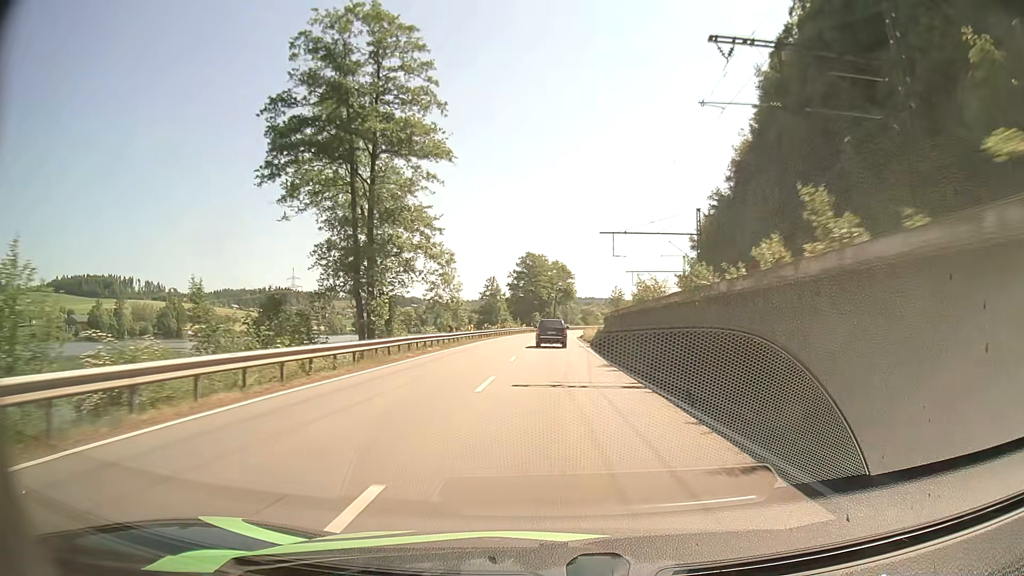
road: primary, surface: asphalt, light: Day
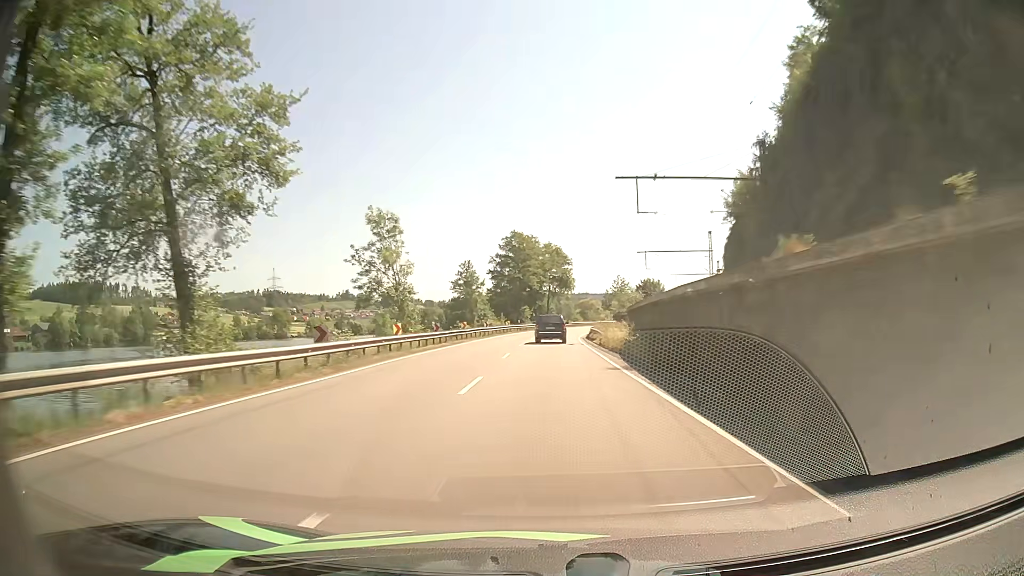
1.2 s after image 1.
(+0.1, +24.6) m; 0°
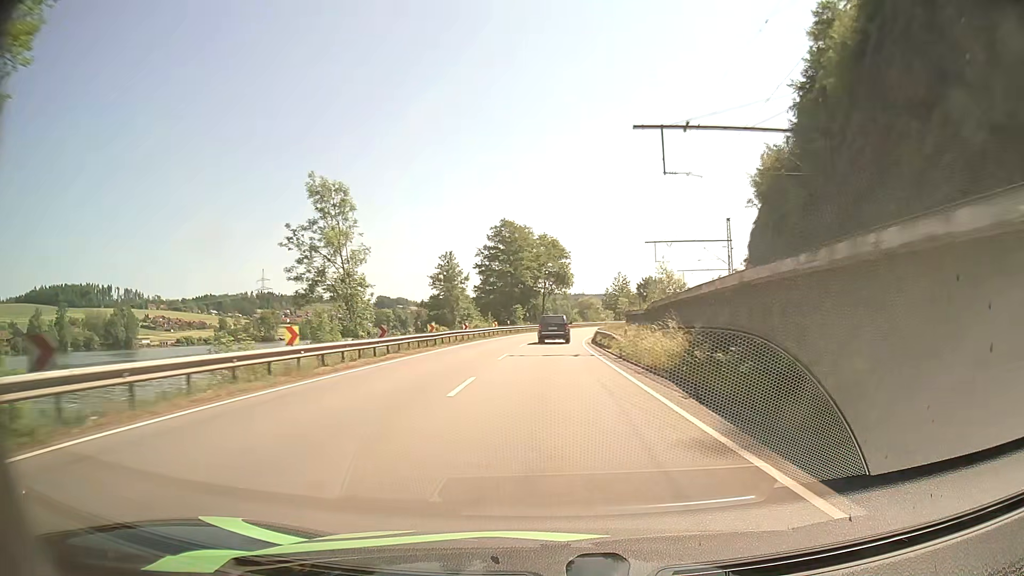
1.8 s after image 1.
(+0.1, +12.2) m; 0°
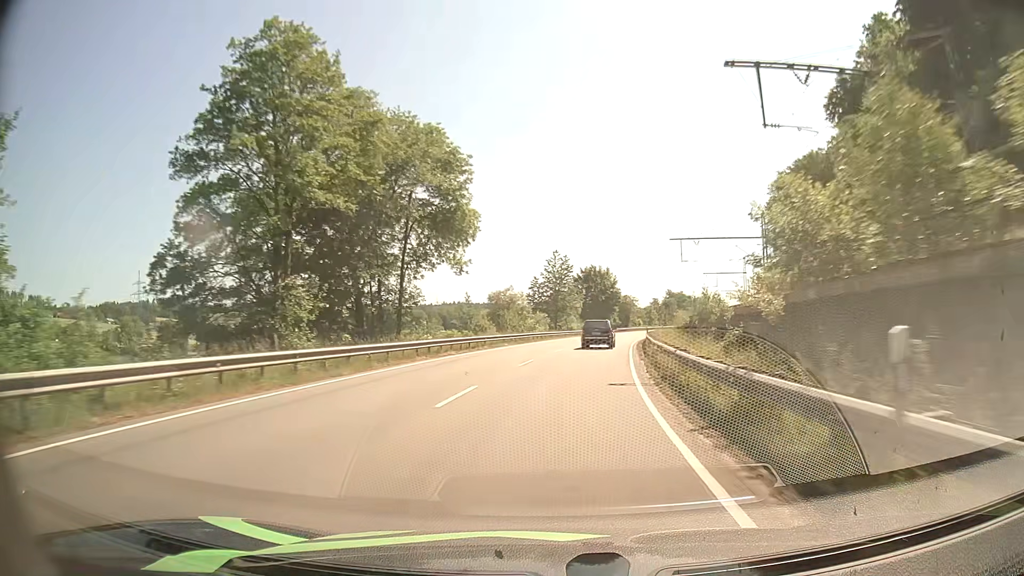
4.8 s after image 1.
(+2.1, +60.1) m; +7°
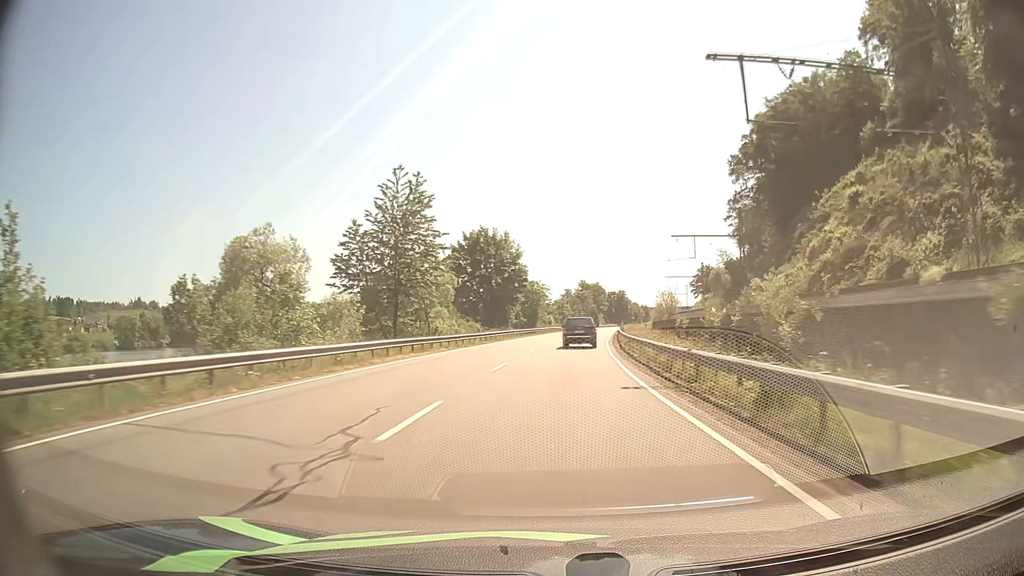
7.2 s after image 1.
(+4.2, +50.8) m; +9°
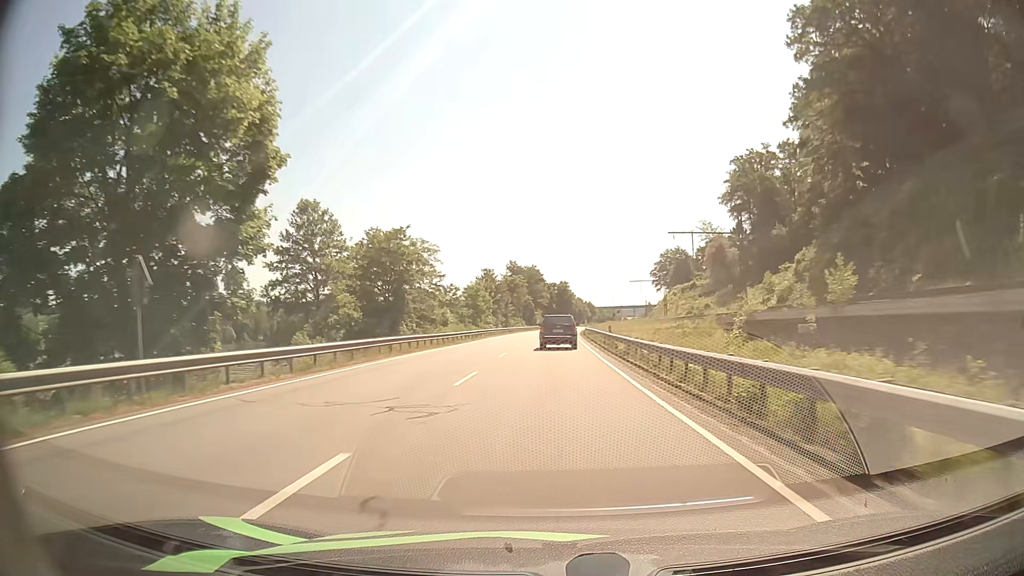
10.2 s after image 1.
(+3.9, +64.2) m; +6°
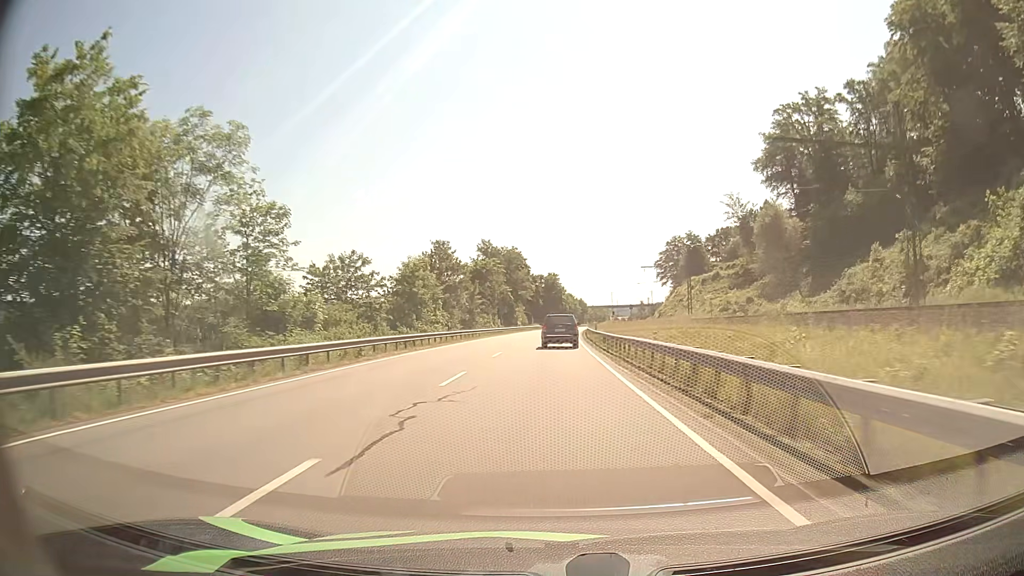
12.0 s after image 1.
(+0.4, +35.9) m; +1°
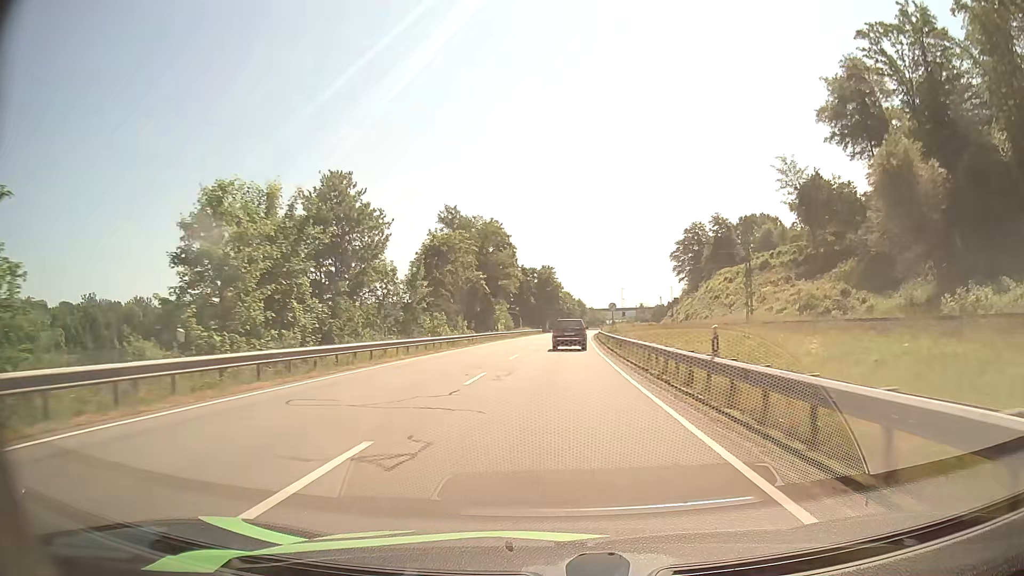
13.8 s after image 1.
(+0.2, +34.5) m; 0°
(0, +10) (0, +20) (0, +30) (+1, +40) (+1, +50) (+2, +60) (+2, +70) (+3, +80) (+3, +90) (+4, +100) m
